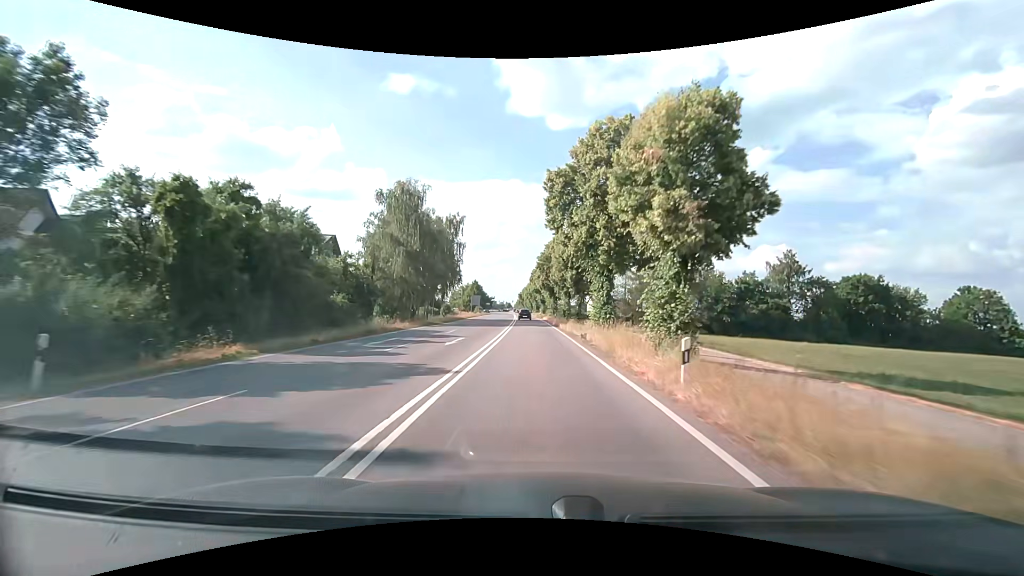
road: secondary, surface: asphalt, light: Day
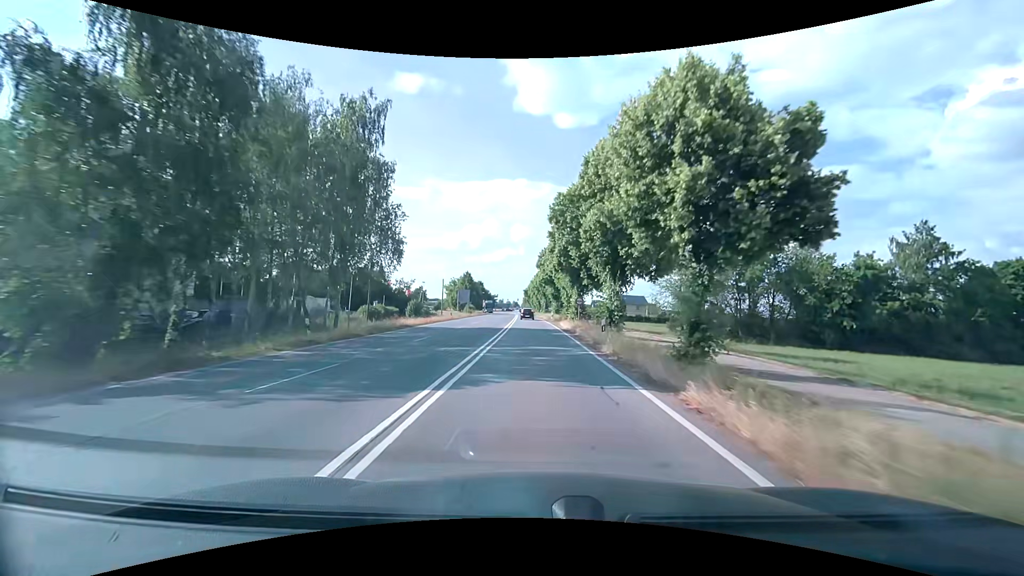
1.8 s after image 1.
(-0.3, +32.1) m; -1°
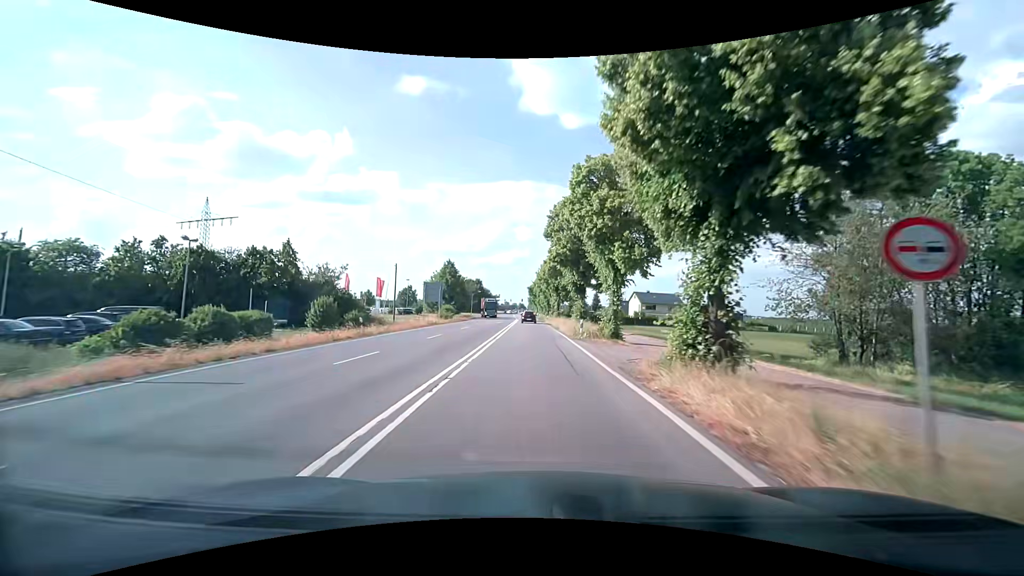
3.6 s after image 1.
(+0.1, +31.6) m; 0°
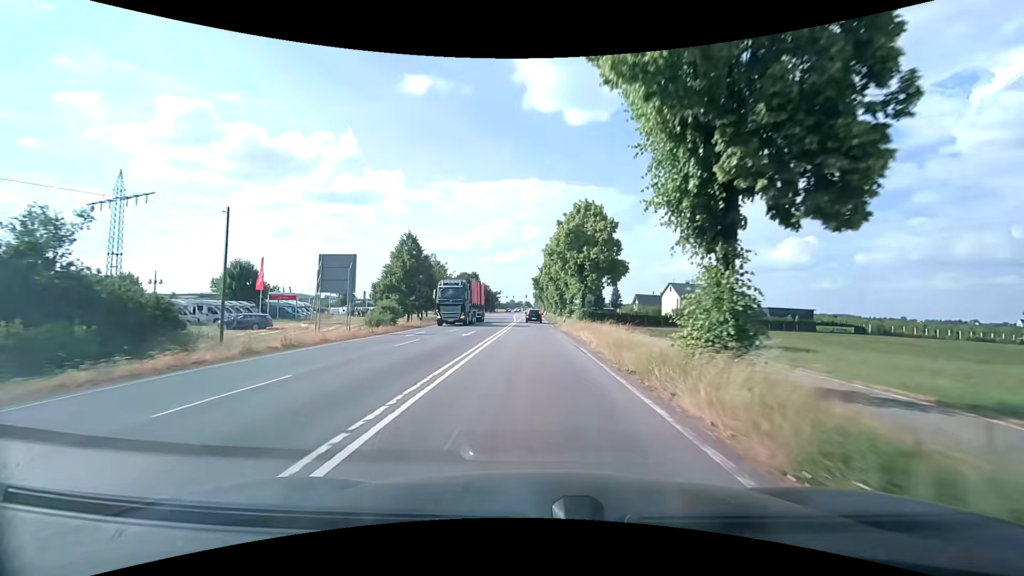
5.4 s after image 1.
(-0.1, +29.8) m; 0°
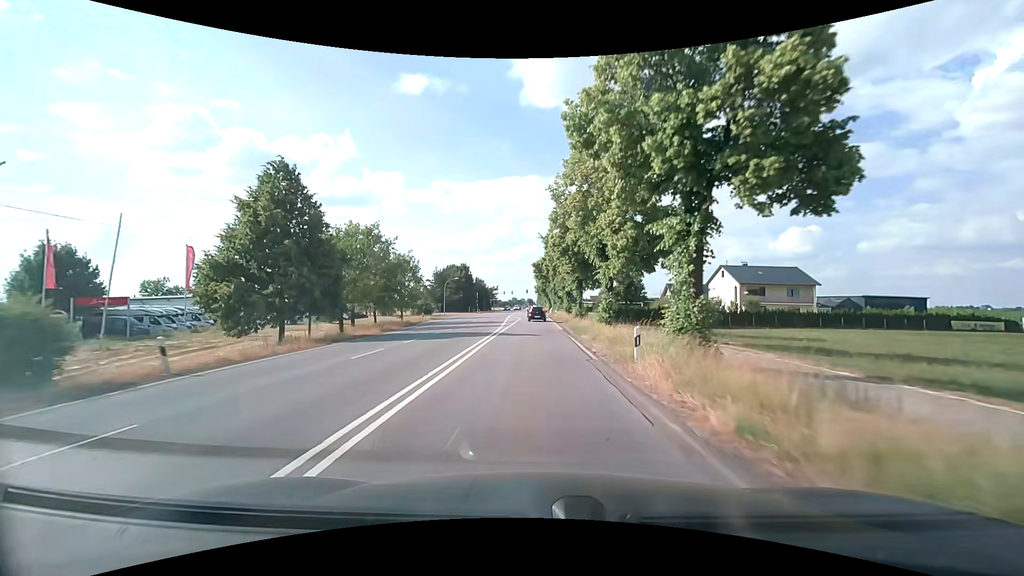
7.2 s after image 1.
(-0.2, +28.0) m; -1°
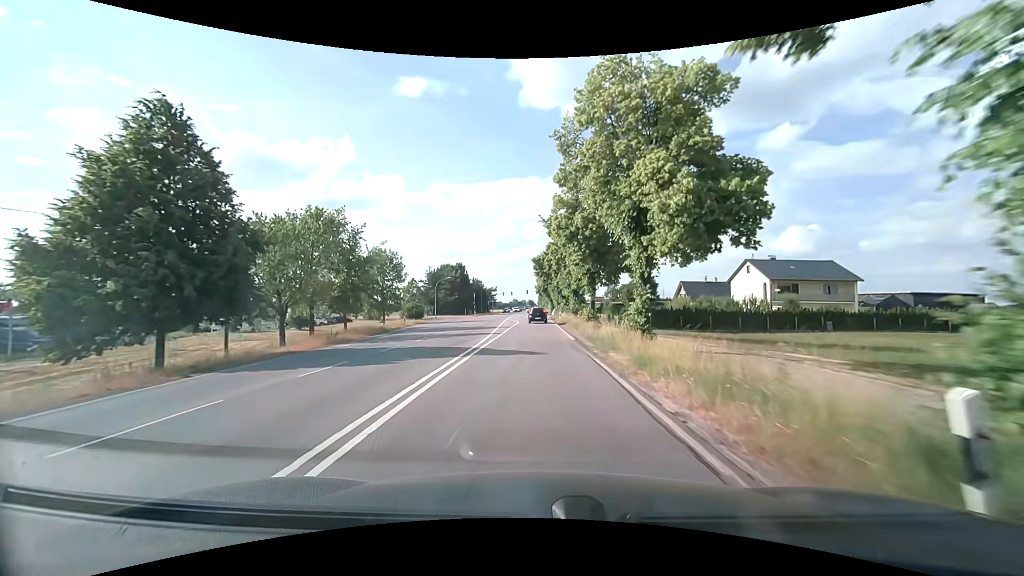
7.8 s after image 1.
(0.0, +9.0) m; 0°
